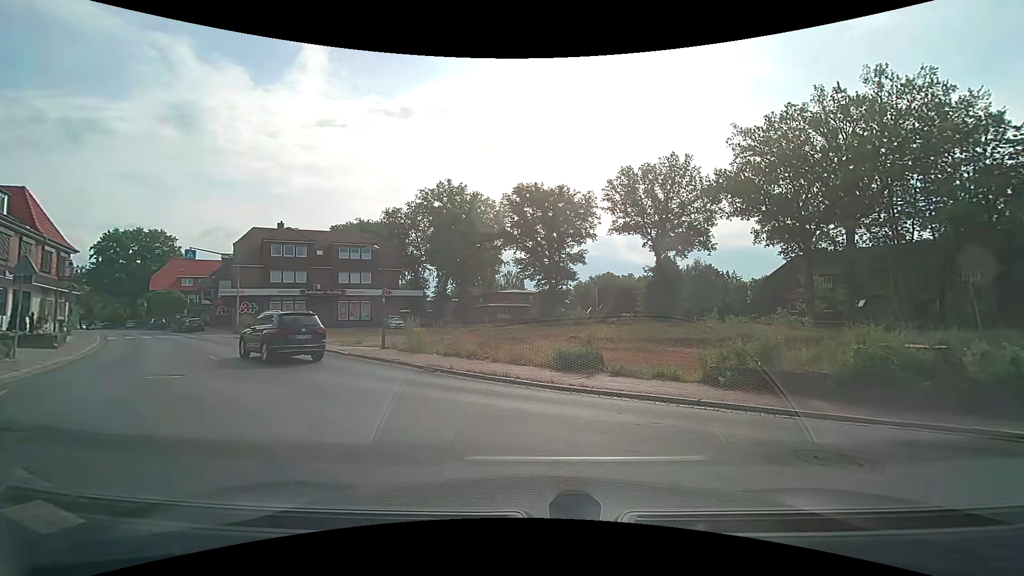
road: tertiary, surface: asphalt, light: Day
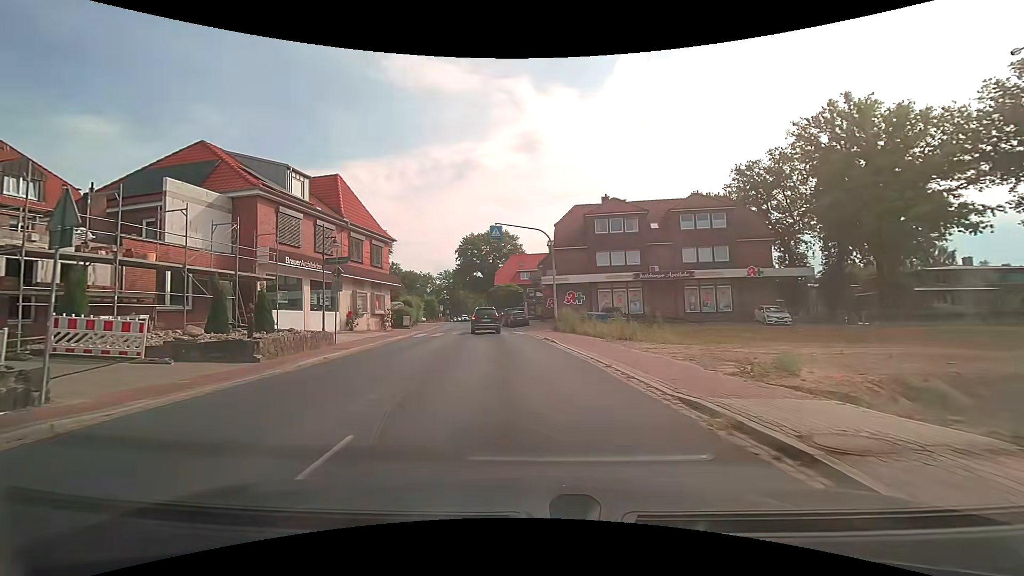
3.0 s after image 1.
(-5.8, +15.6) m; -37°
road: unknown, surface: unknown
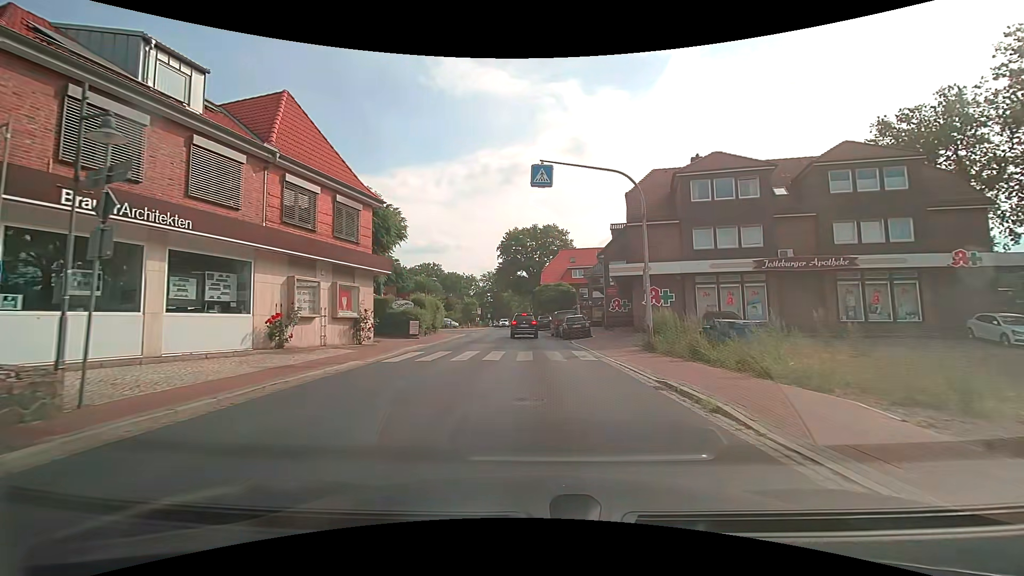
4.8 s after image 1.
(-0.9, +14.1) m; -5°
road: secondary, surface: asphalt
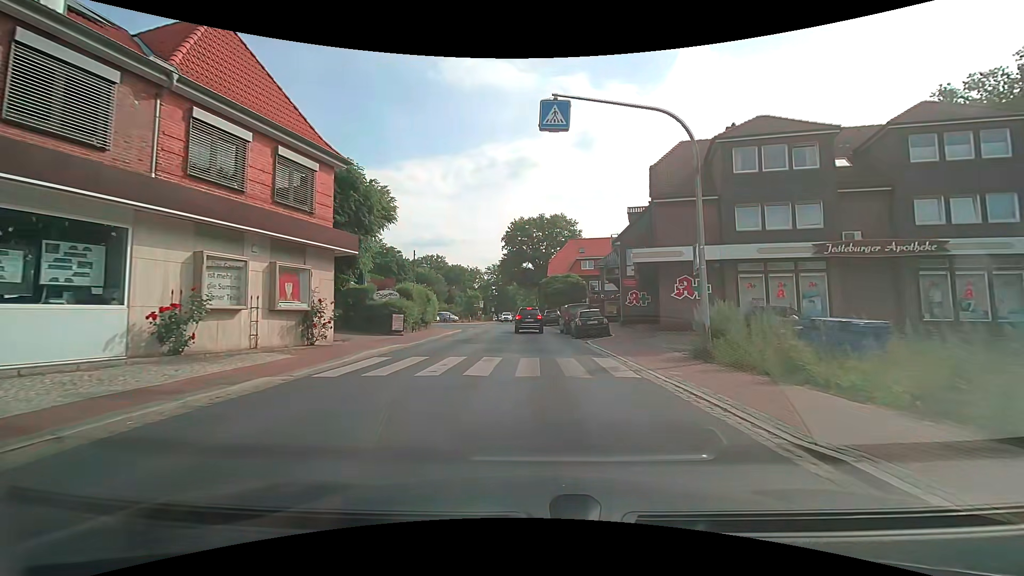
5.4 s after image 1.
(-0.1, +5.2) m; -1°
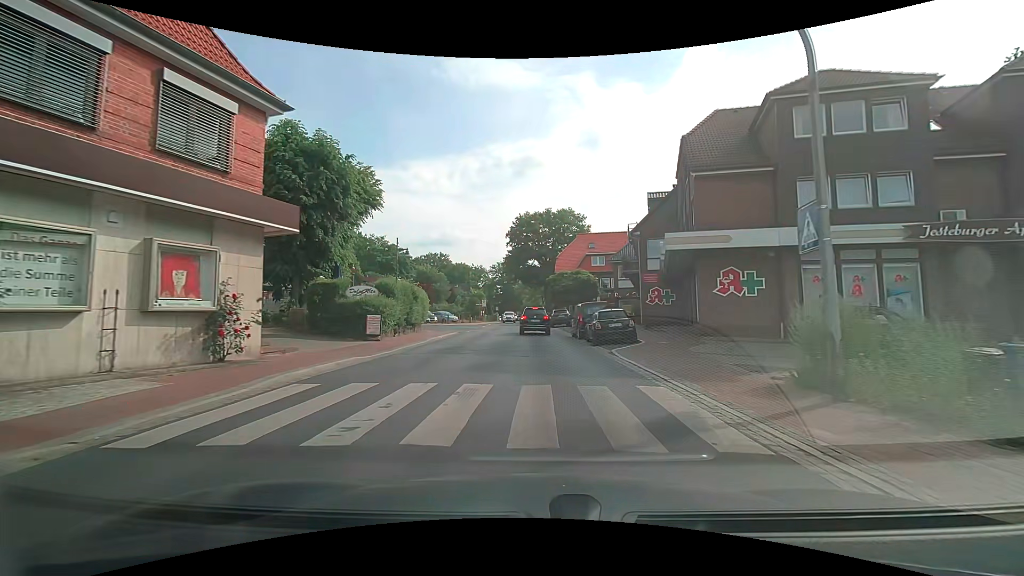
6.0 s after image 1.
(-0.1, +5.0) m; -1°
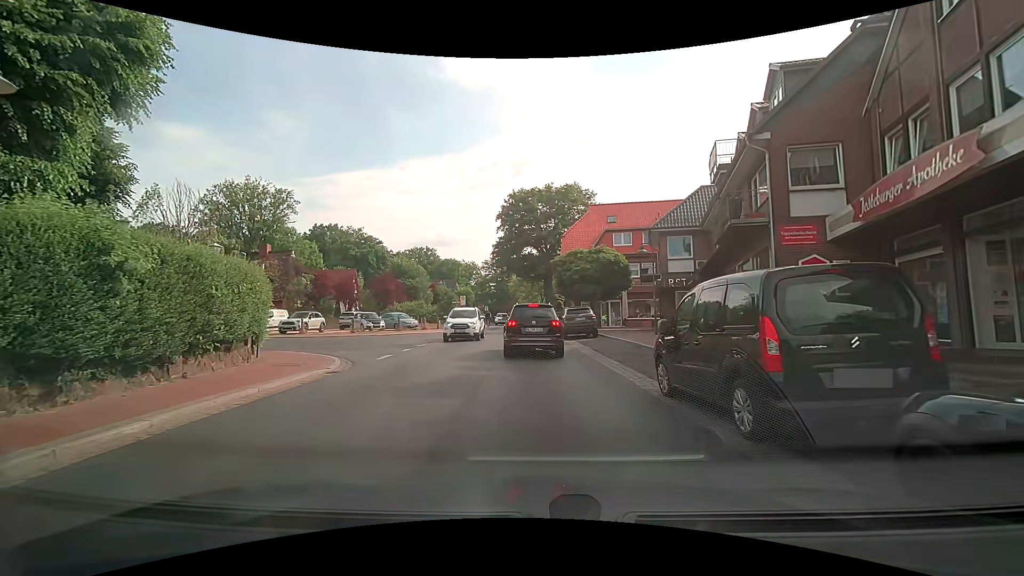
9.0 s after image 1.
(0.0, +18.9) m; +1°
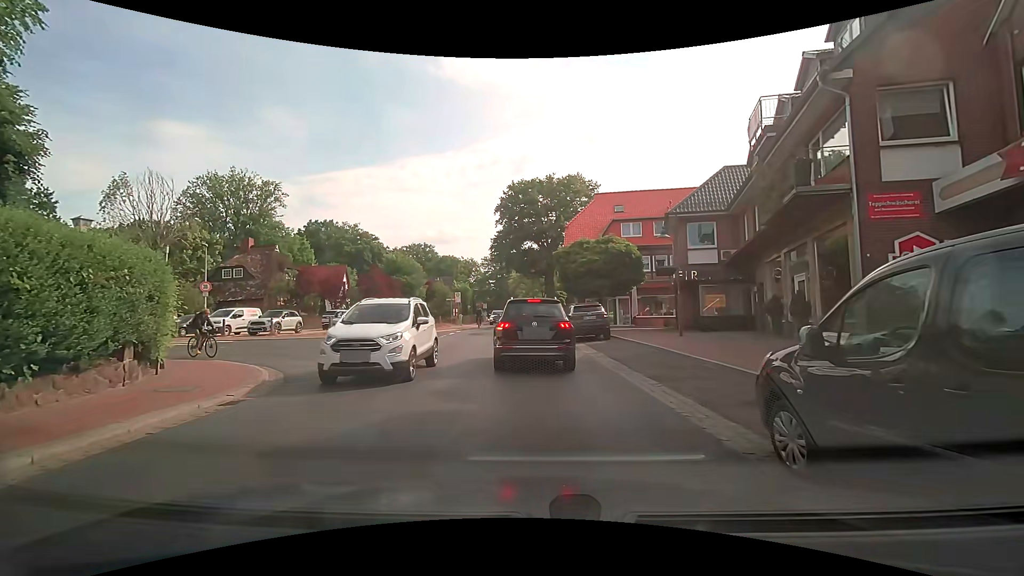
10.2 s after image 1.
(0.0, +3.8) m; 0°
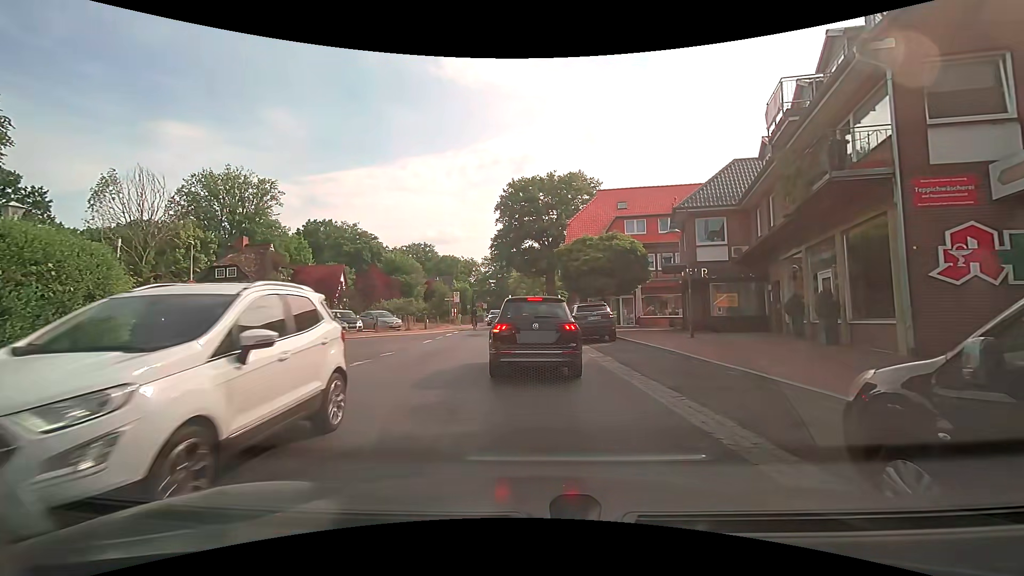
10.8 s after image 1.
(0.0, +1.2) m; 0°
